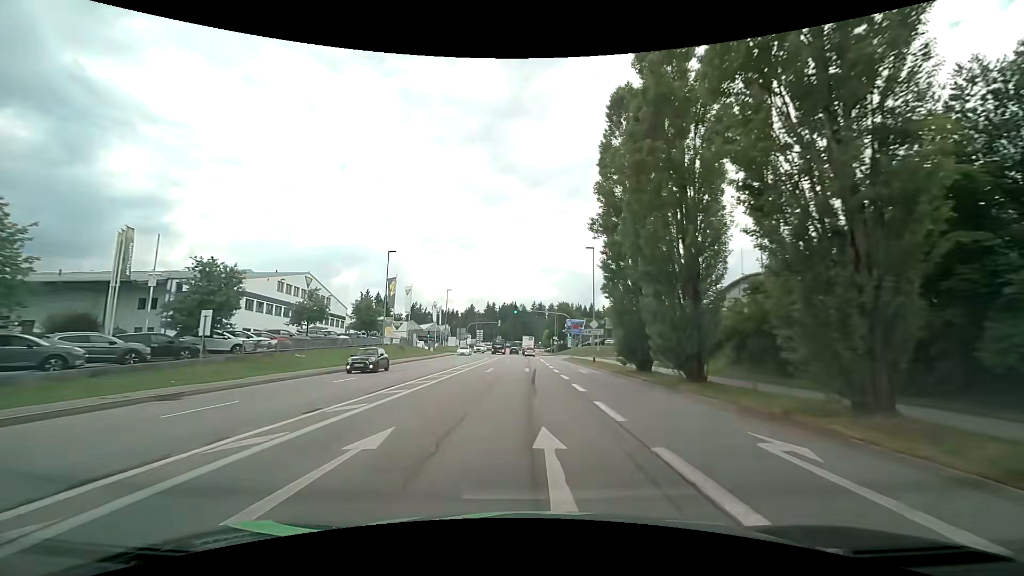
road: tertiary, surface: asphalt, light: Day
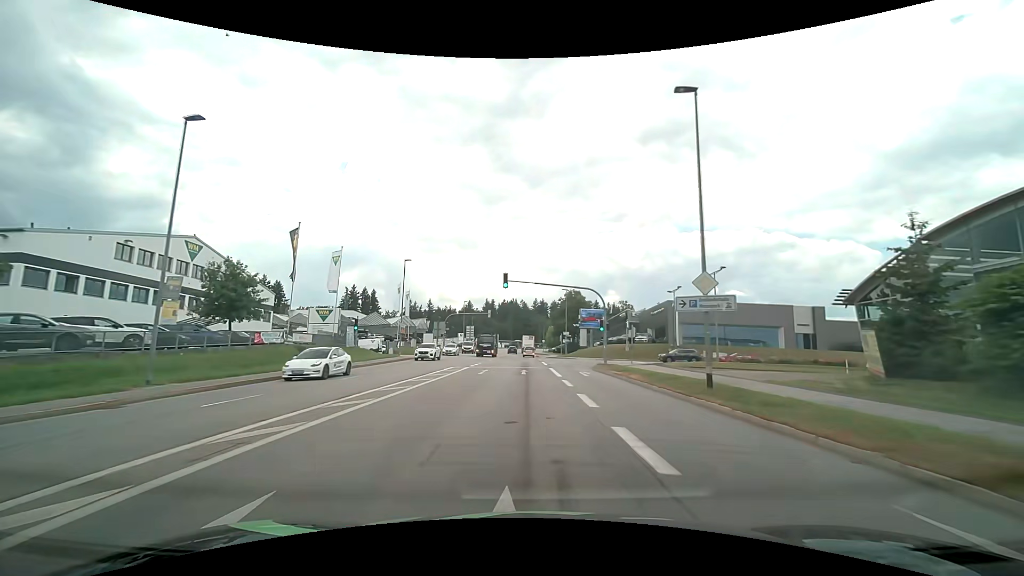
(+0.3, +28.2) m; 0°
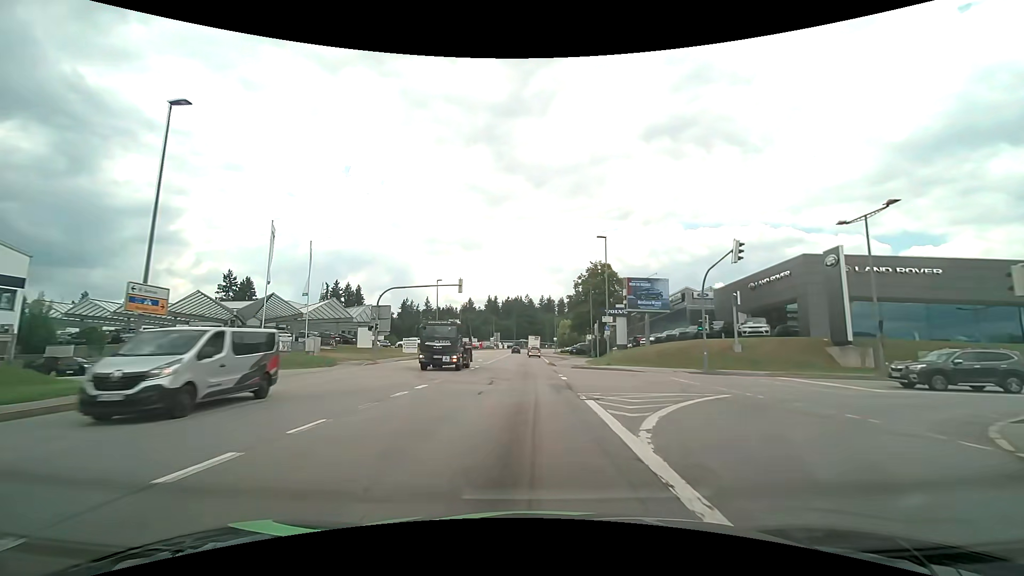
(+0.4, +35.9) m; +1°
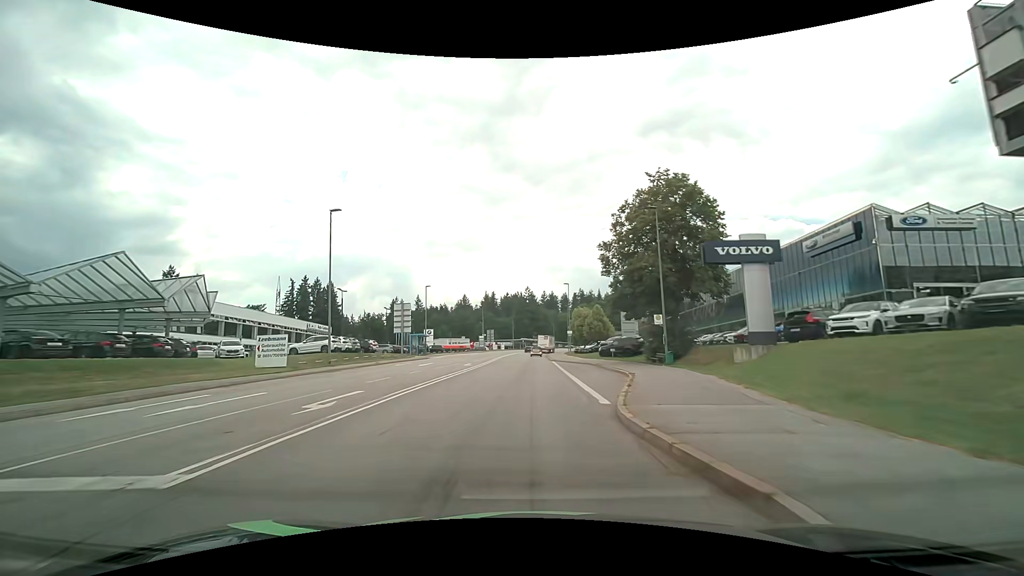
(-0.2, +37.6) m; 0°
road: secondary
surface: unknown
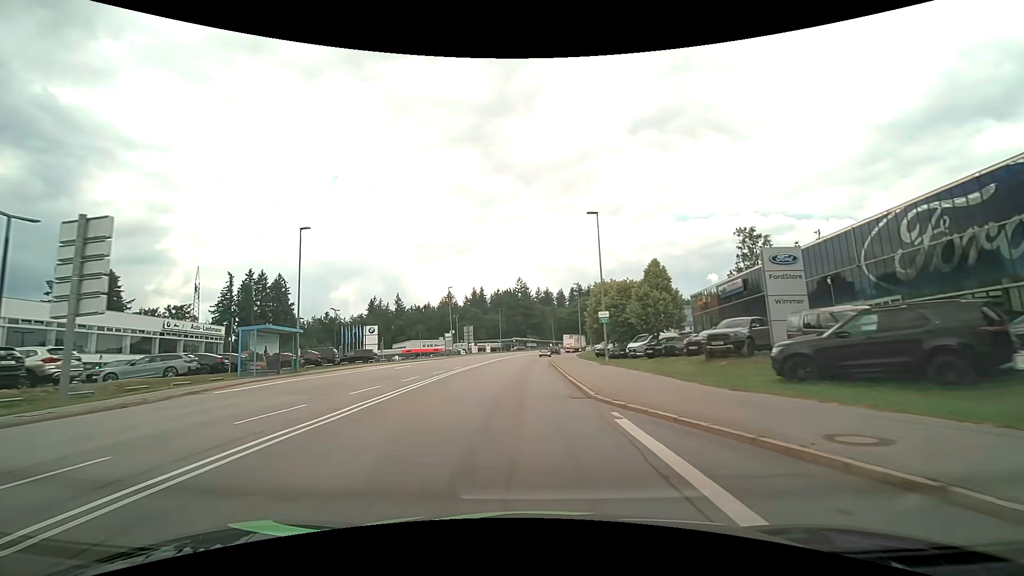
(+0.1, +38.7) m; 0°
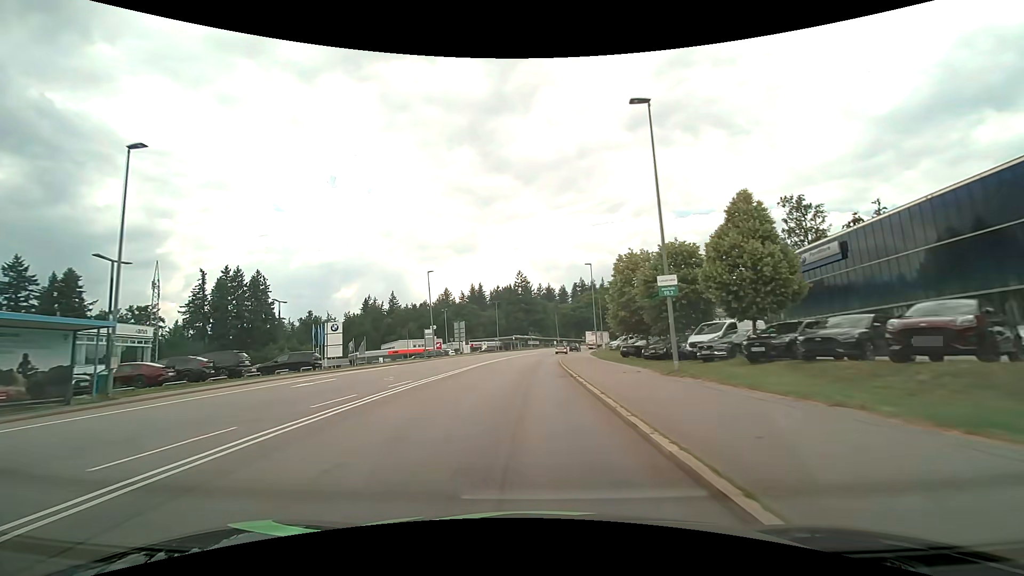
(0.0, +15.5) m; 0°
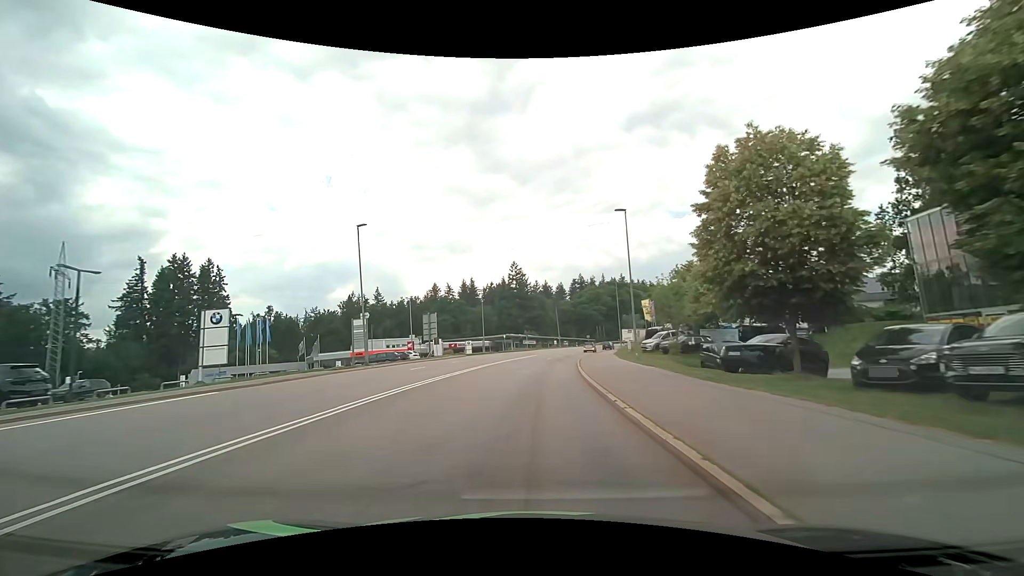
(0.0, +23.1) m; +1°
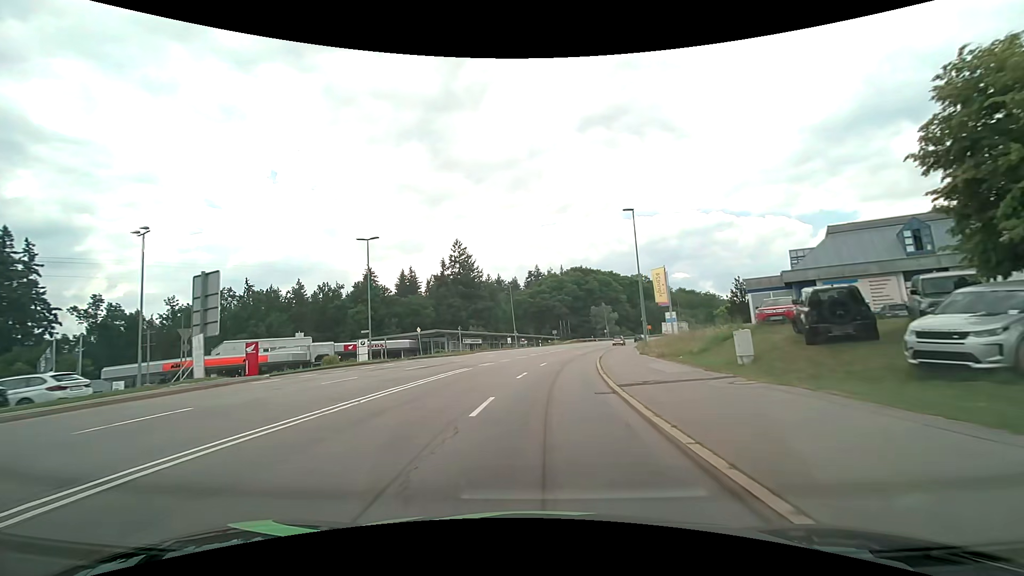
(+1.3, +38.4) m; +5°
(0, +10) (+1, +20) (+2, +30) (+3, +40) (+5, +50) (+7, +59) (+9, +69) (+12, +79) (+16, +88) (+19, +97) m
